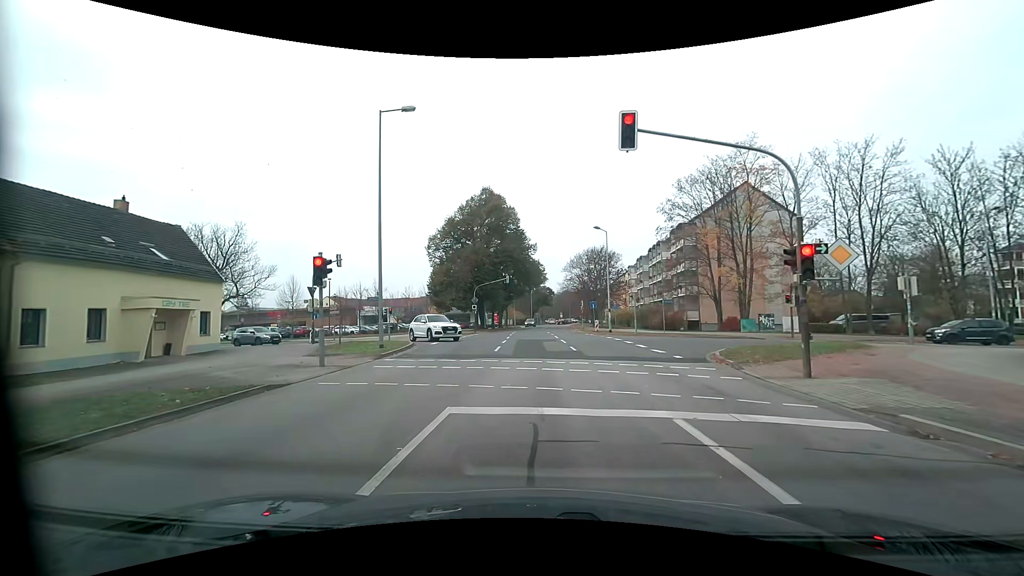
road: residential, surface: asphalt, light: Day
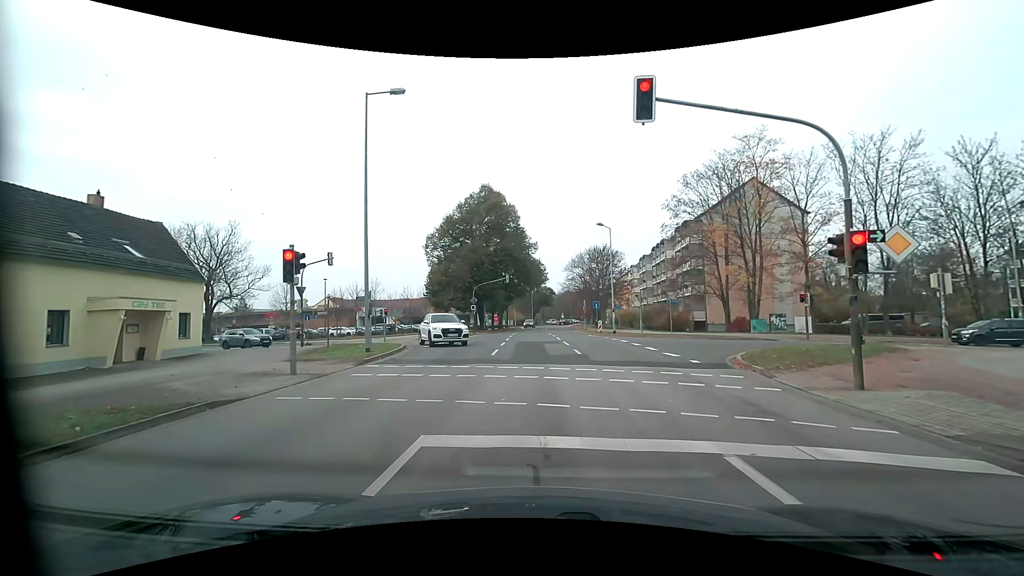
(0.0, +1.7) m; -2°
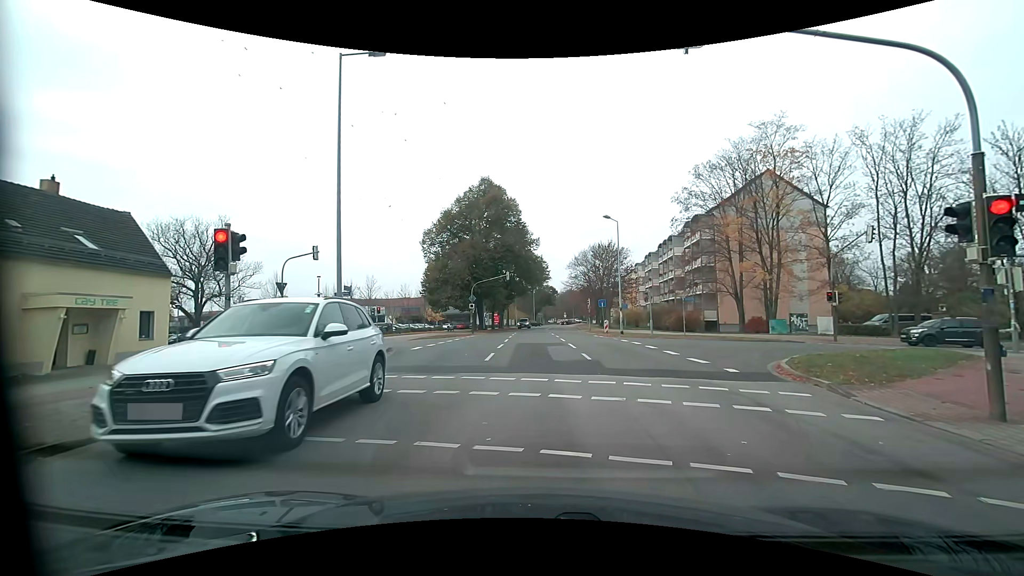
(+0.1, +2.6) m; +1°
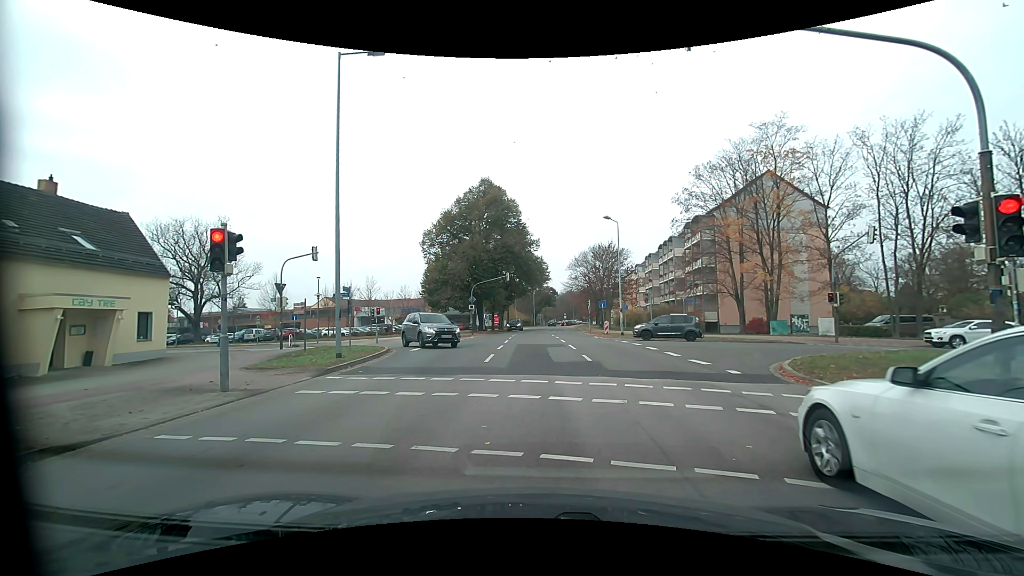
(0.0, +0.2) m; 0°
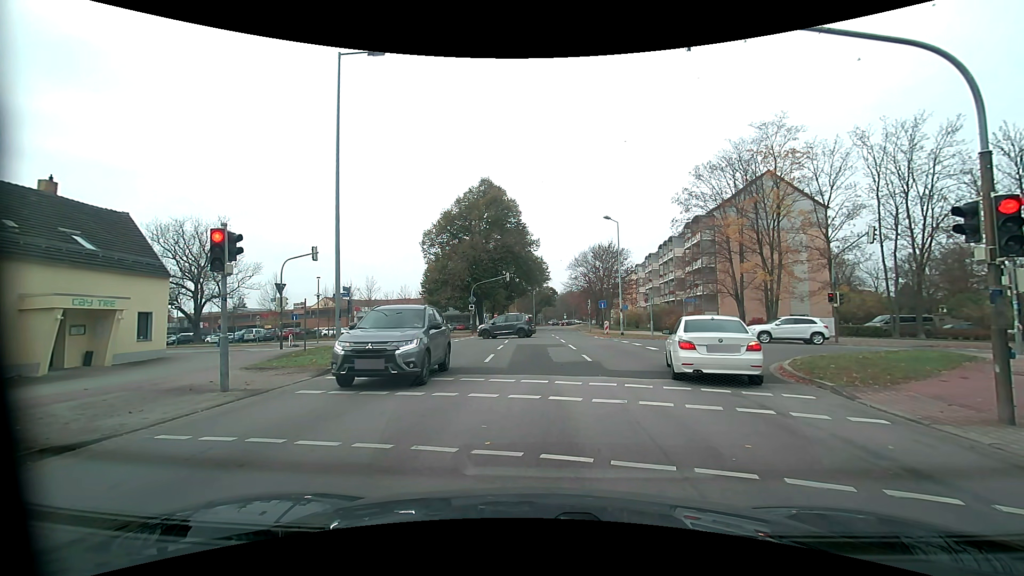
(0.0, 0.0) m; 0°
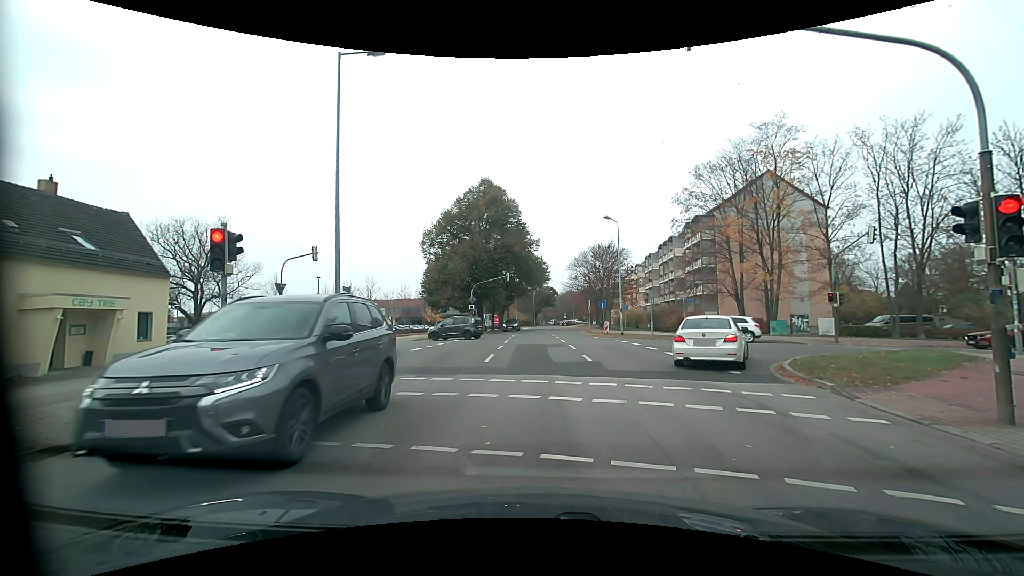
(0.0, 0.0) m; 0°
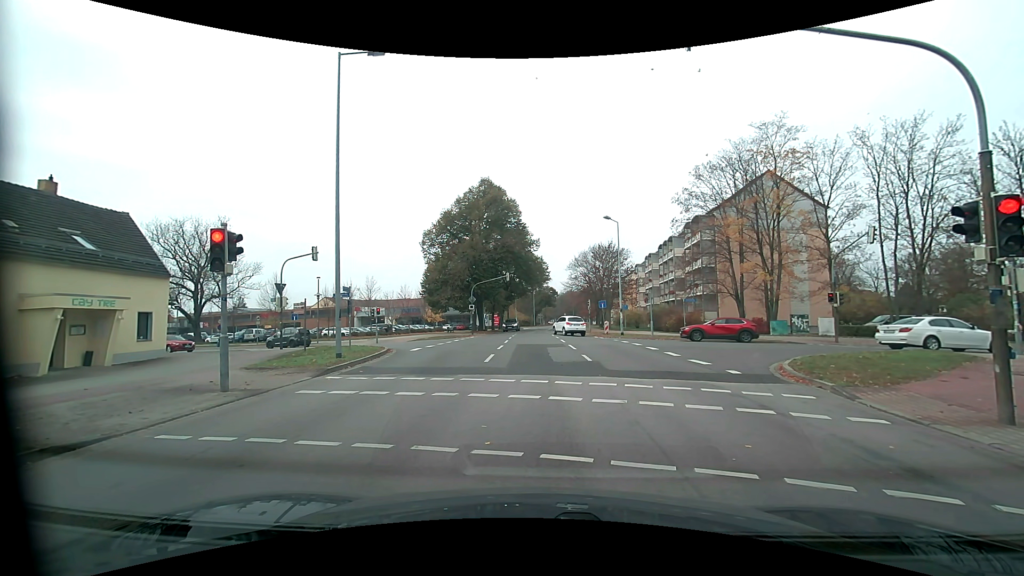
(0.0, 0.0) m; 0°
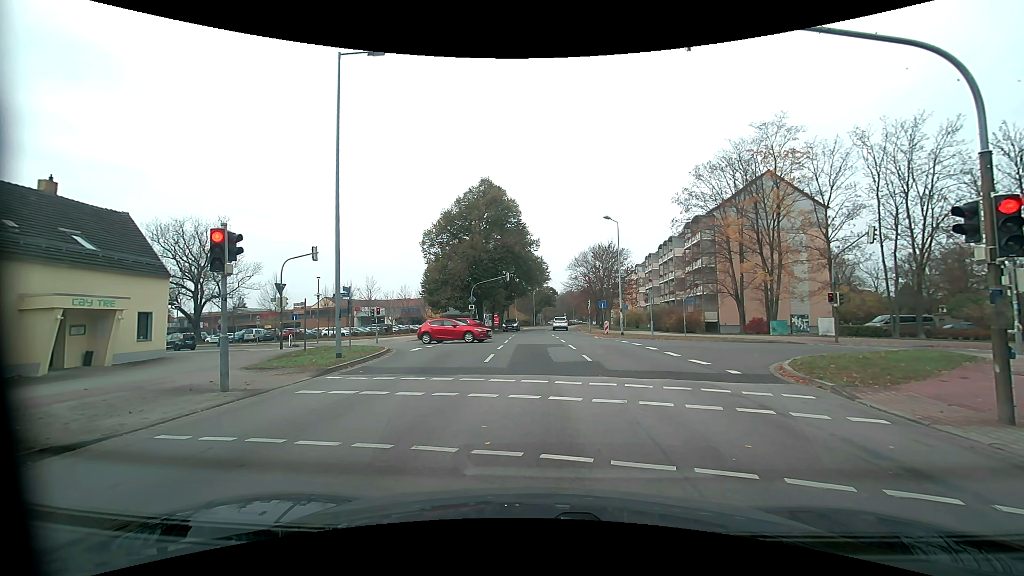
(0.0, 0.0) m; 0°
(0, +10) (0, +20) (0, +30) (-6, +38) (-15, +42) (-25, +46) (-34, +49) (-43, +53) (-52, +57) (-61, +61) m
